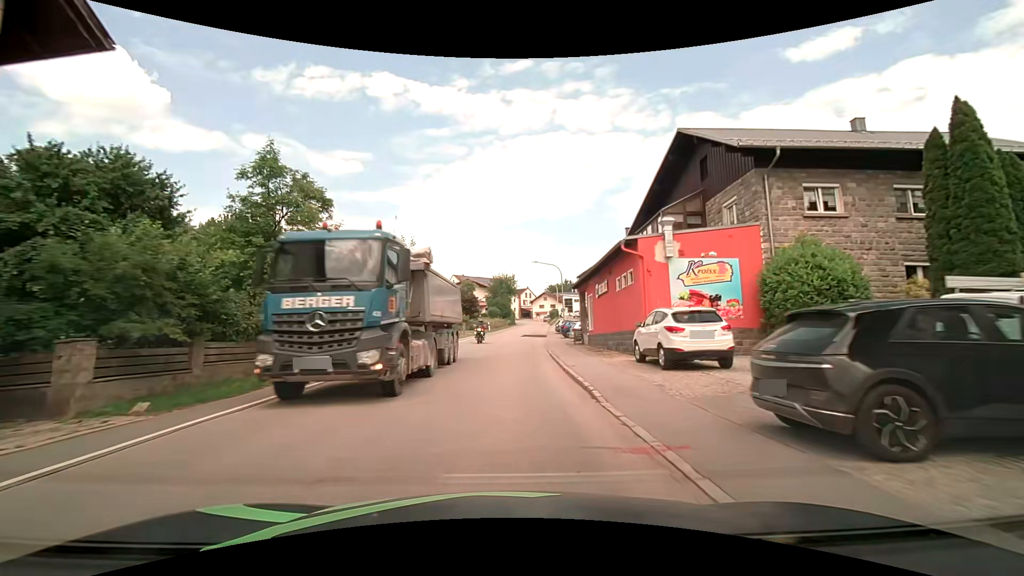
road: secondary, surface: asphalt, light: Day
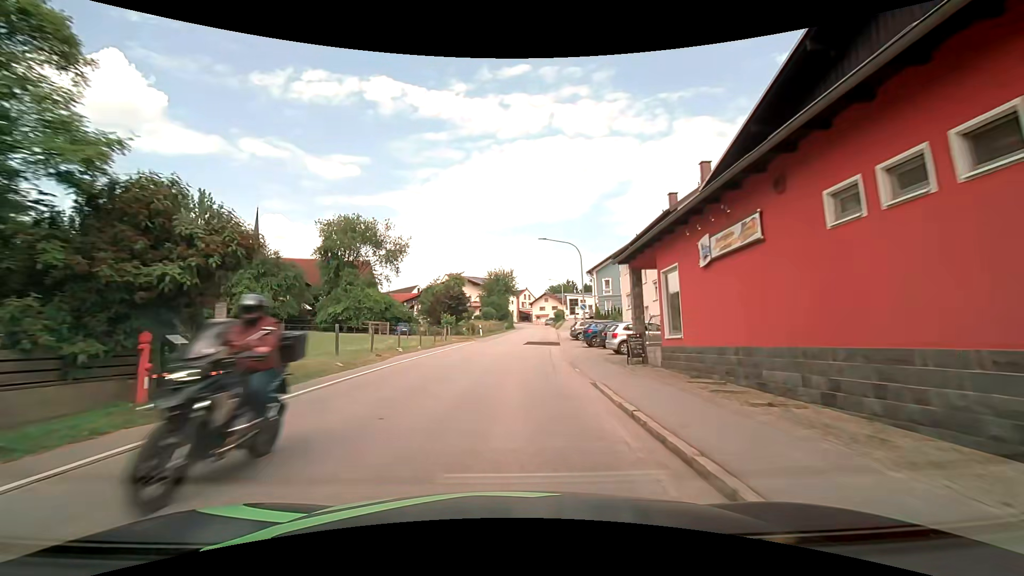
(-0.2, +15.0) m; -1°
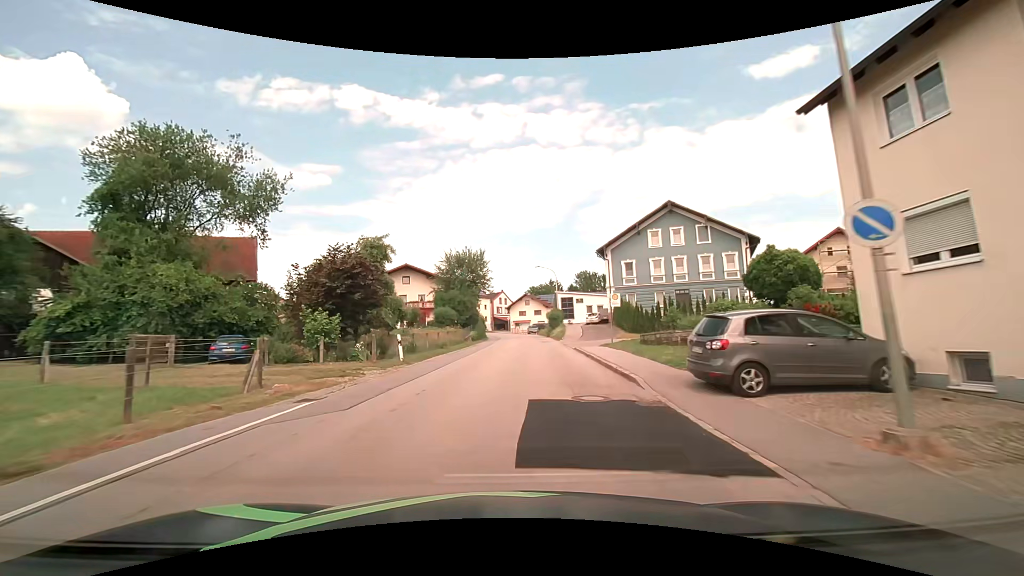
(+0.6, +29.8) m; +3°
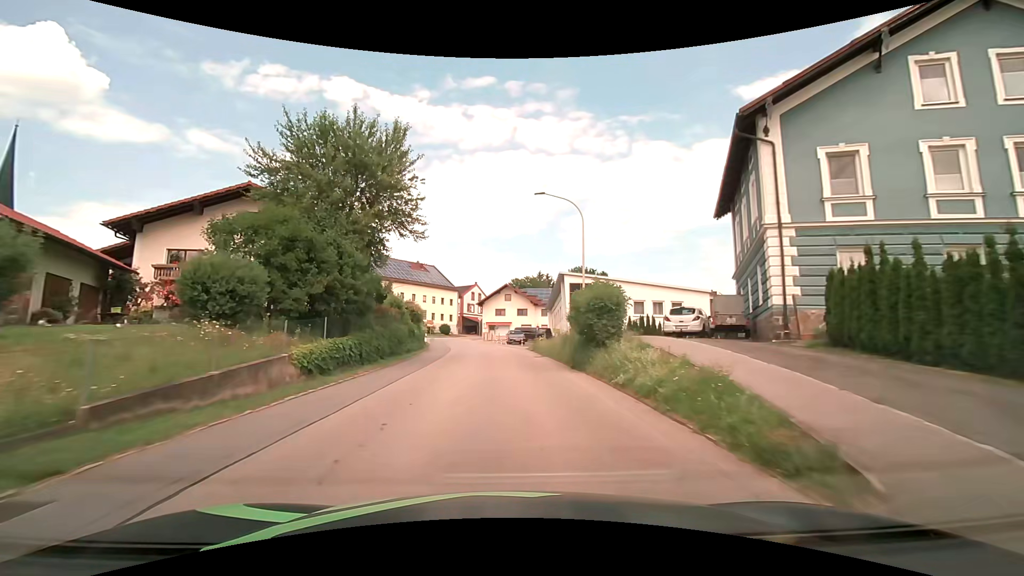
(+1.1, +37.3) m; +2°
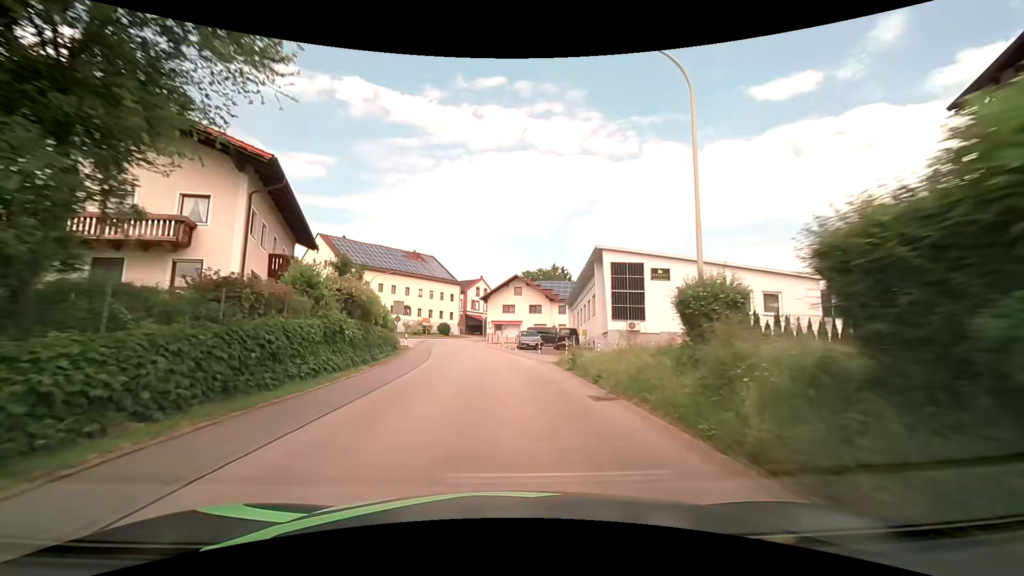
(-0.1, +15.1) m; -1°
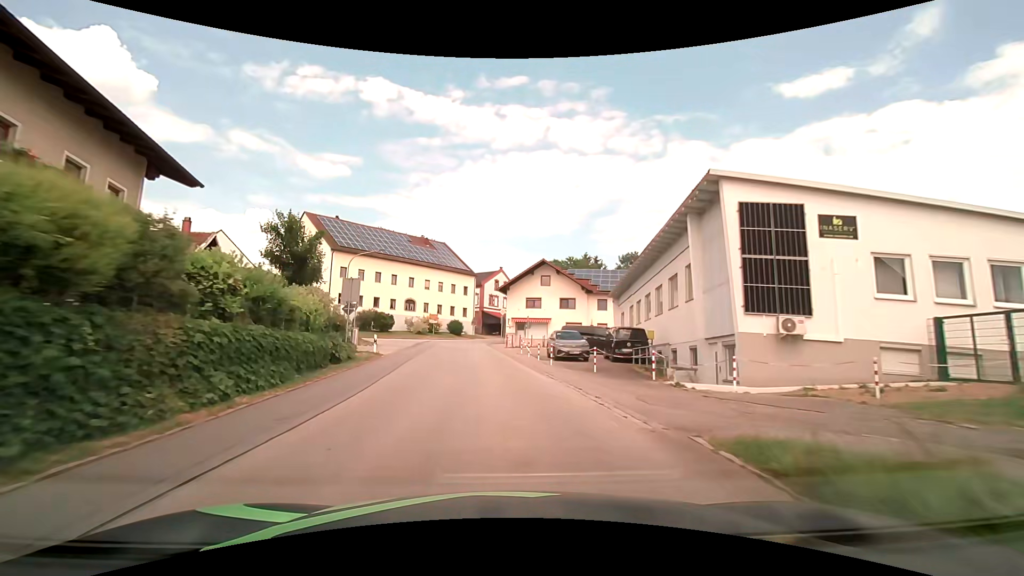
(-0.2, +15.1) m; -3°
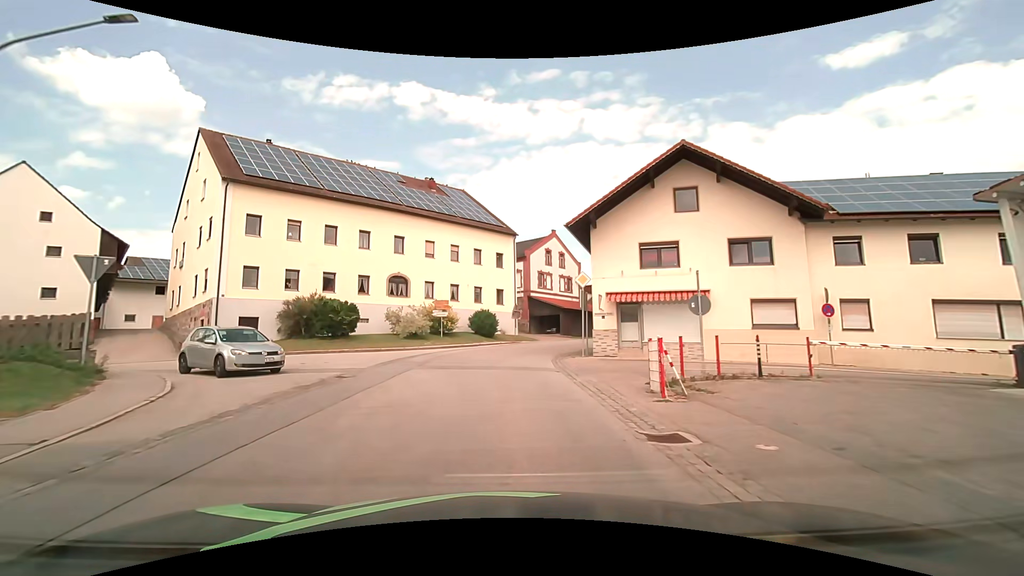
(-1.8, +32.7) m; -4°
(0, +10) (-3, +19) (-12, +24) (-22, +25) (-32, +25) (-41, +27) (-49, +33) (-54, +41) (-57, +51) (-59, +61) m
